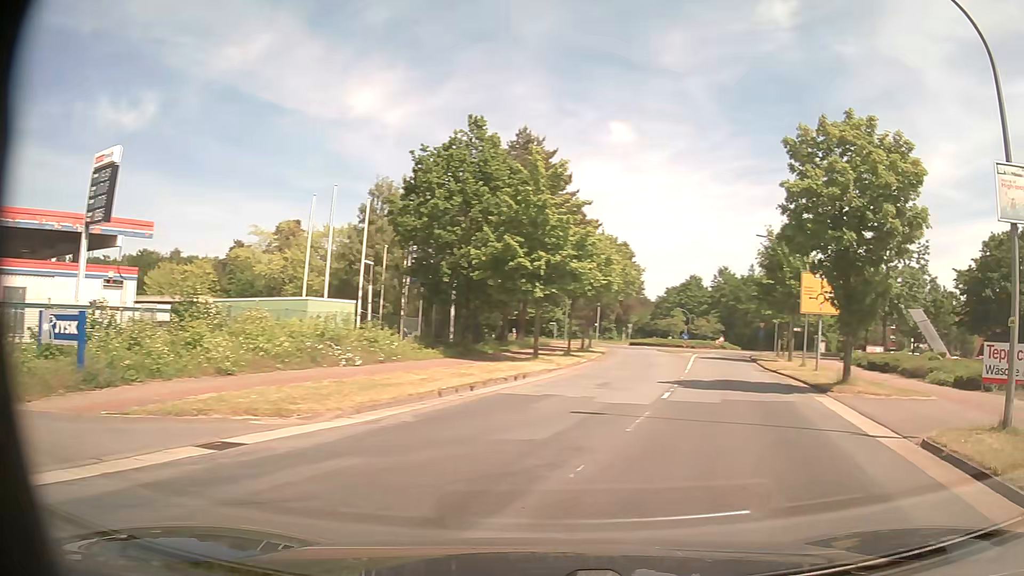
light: Day
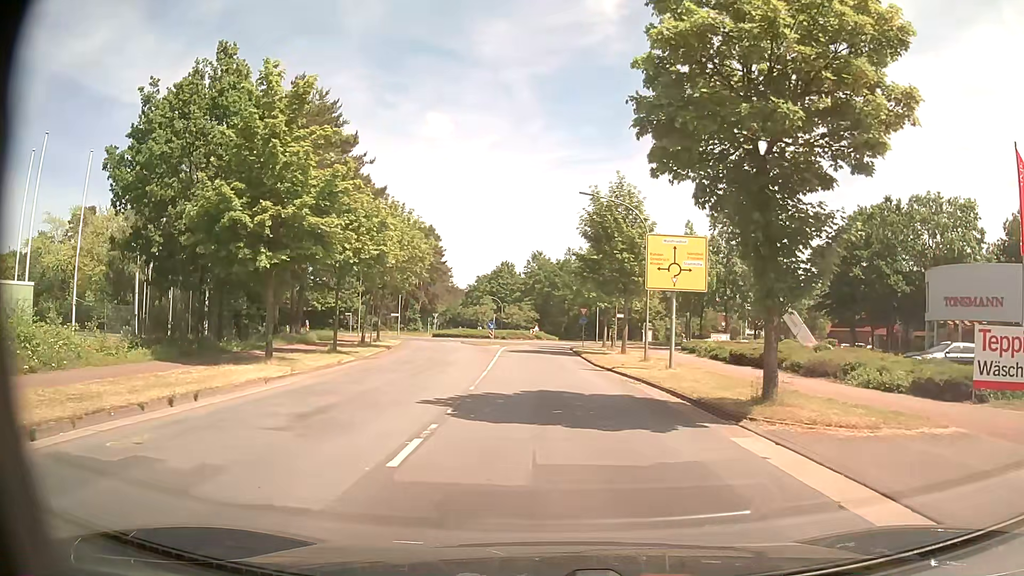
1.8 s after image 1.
(+2.0, +9.5) m; +15°
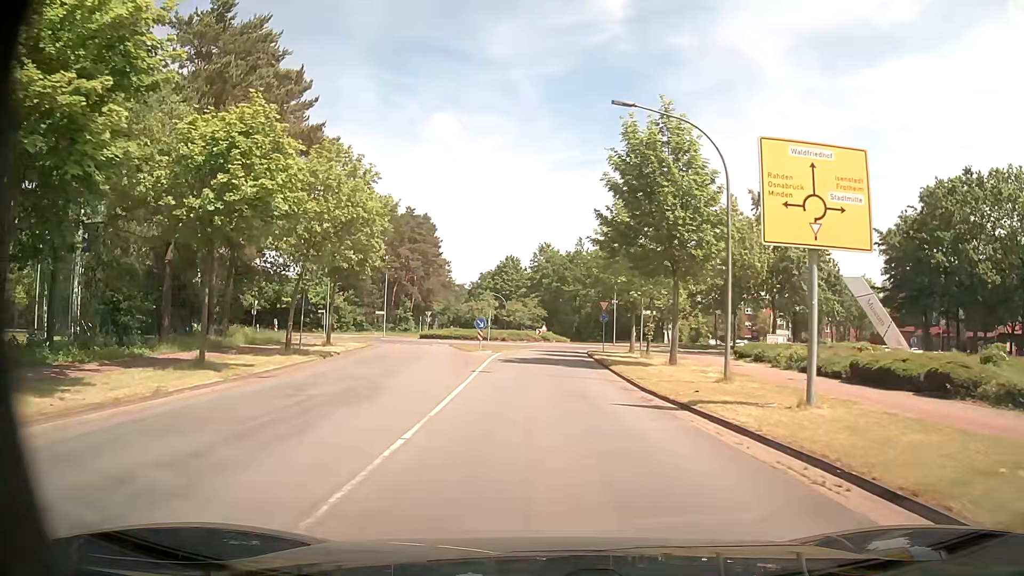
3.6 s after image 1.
(-0.2, +13.0) m; -2°
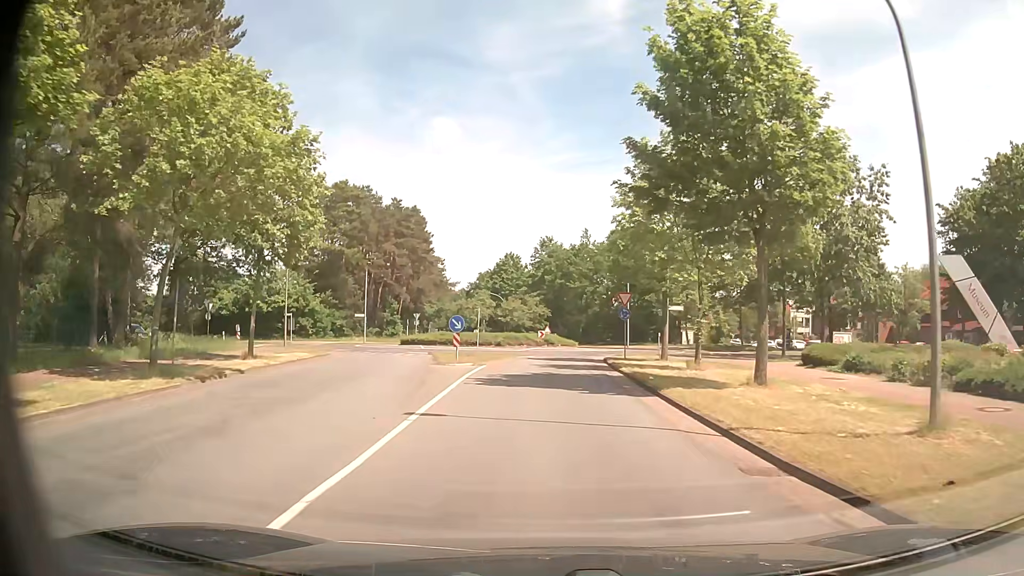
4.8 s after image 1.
(+0.2, +10.3) m; +1°
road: unclassified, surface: asphalt
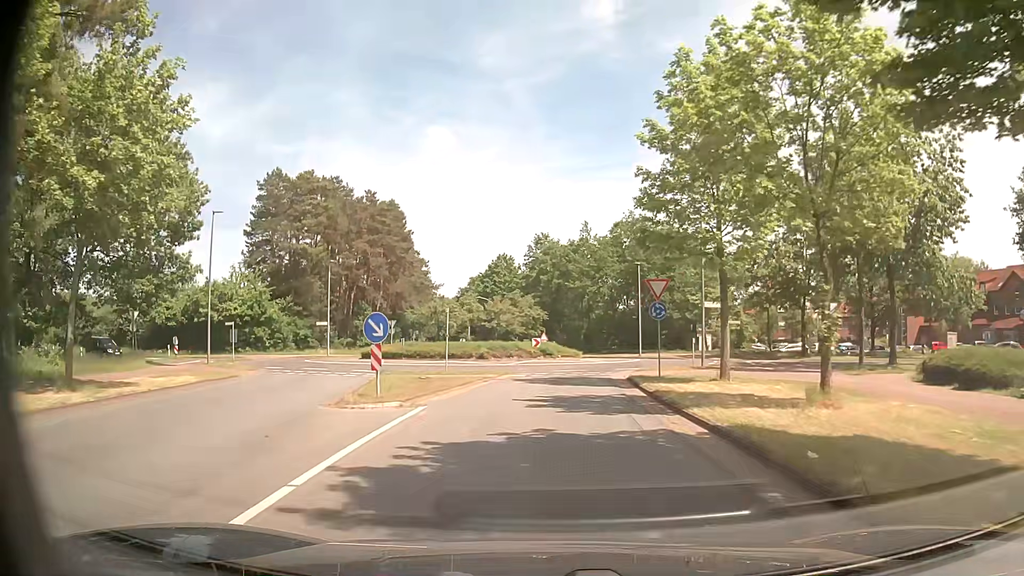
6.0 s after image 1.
(0.0, +11.1) m; 0°
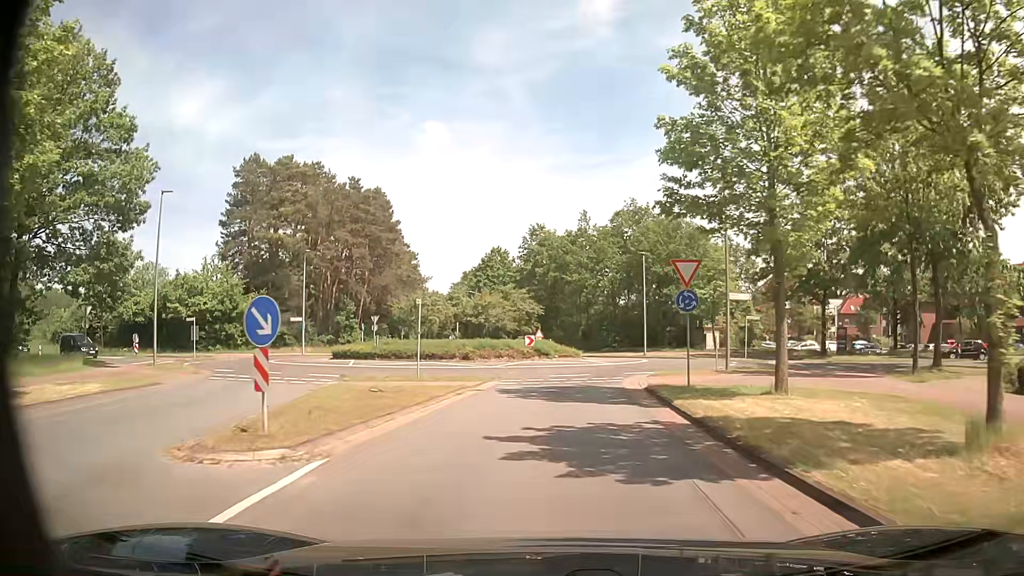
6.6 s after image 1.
(0.0, +5.2) m; 0°
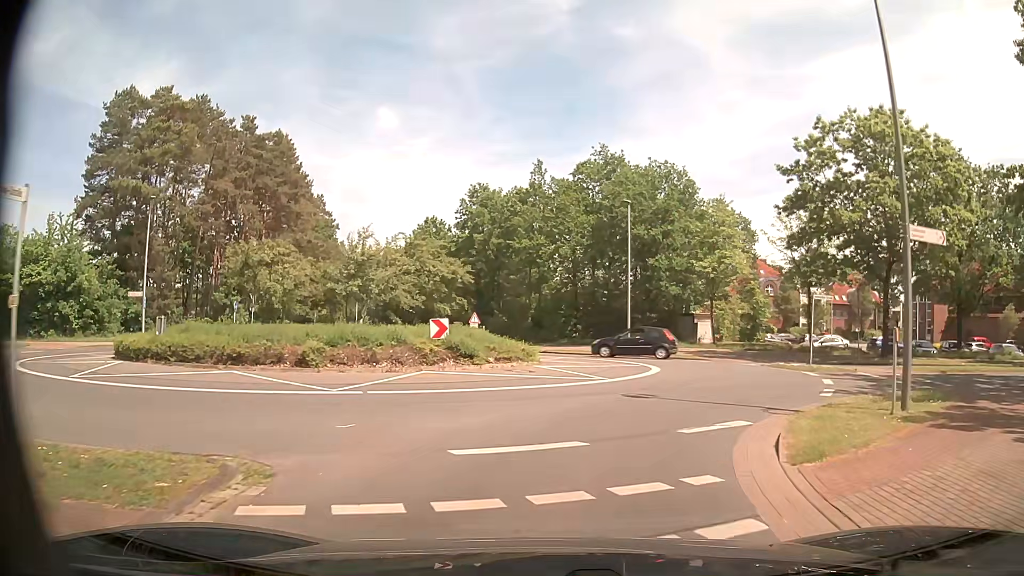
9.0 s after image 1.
(+0.4, +16.9) m; +5°
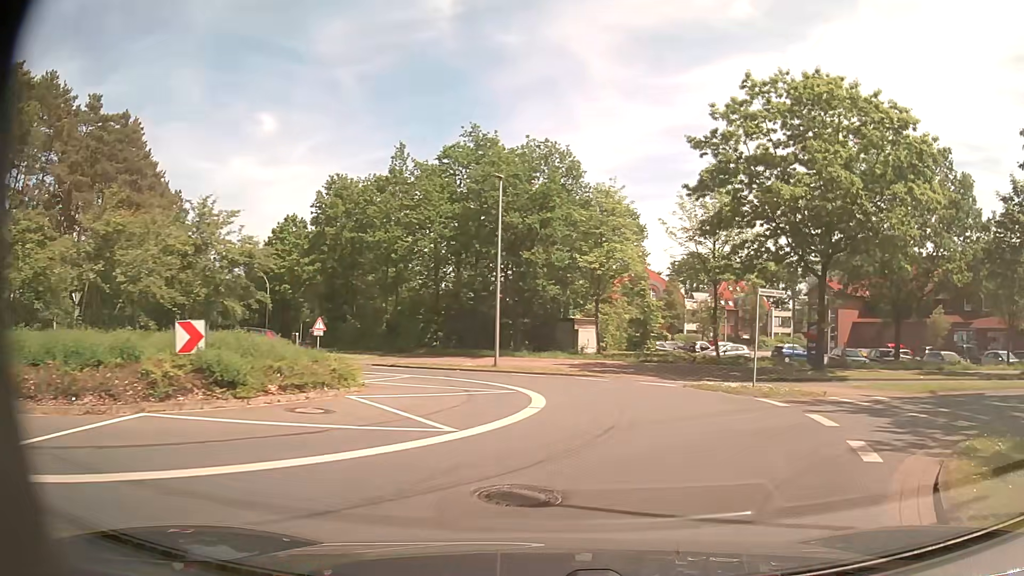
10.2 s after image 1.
(+0.6, +7.3) m; +11°
(+1, +10) (0, +20) (-7, +26) (-17, +25) (-24, +19) (-32, +13) (-41, +11) (-51, +10) (-61, +9) (-71, +8) m
